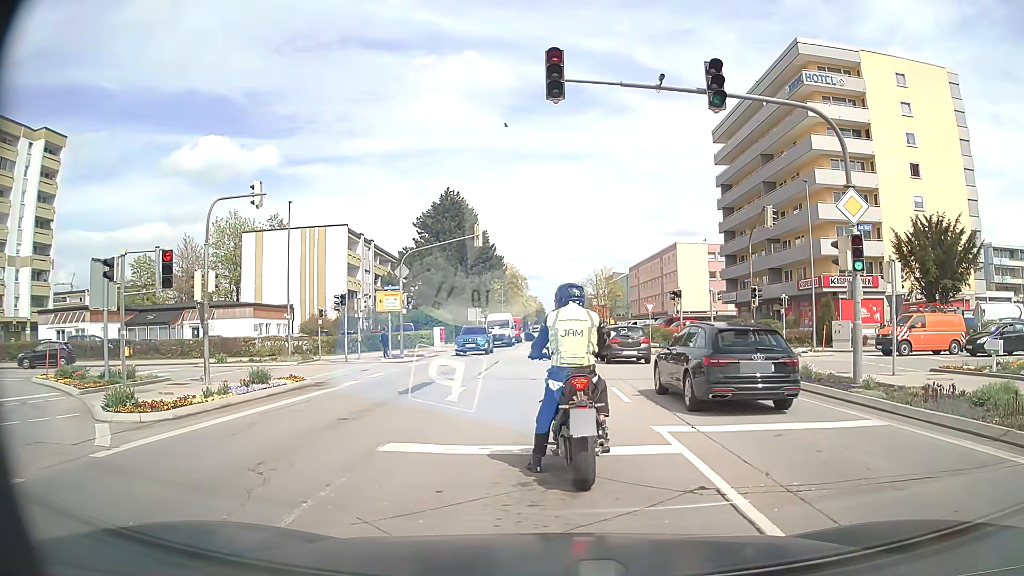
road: secondary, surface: asphalt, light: Day
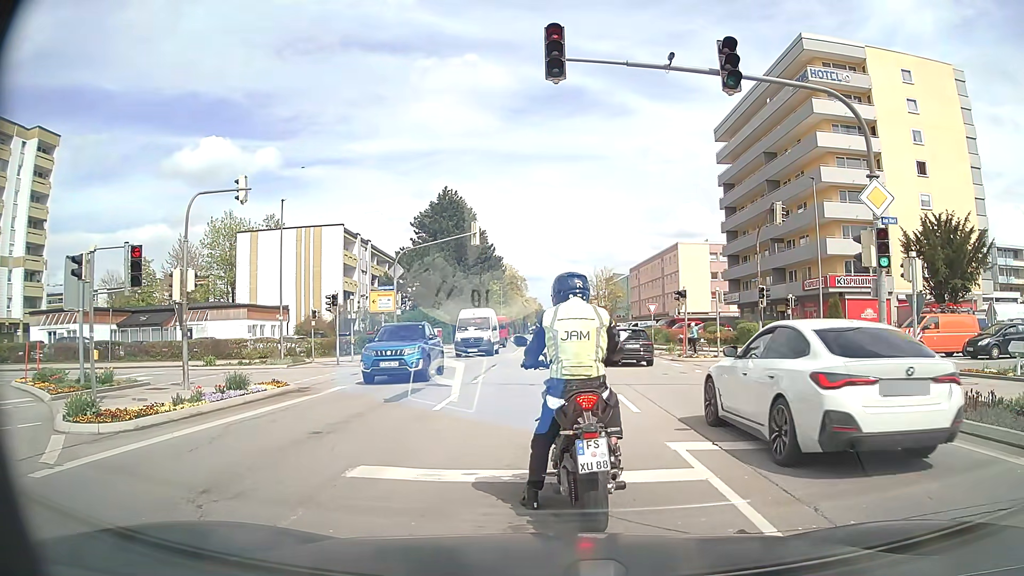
(0.0, +1.2) m; 0°
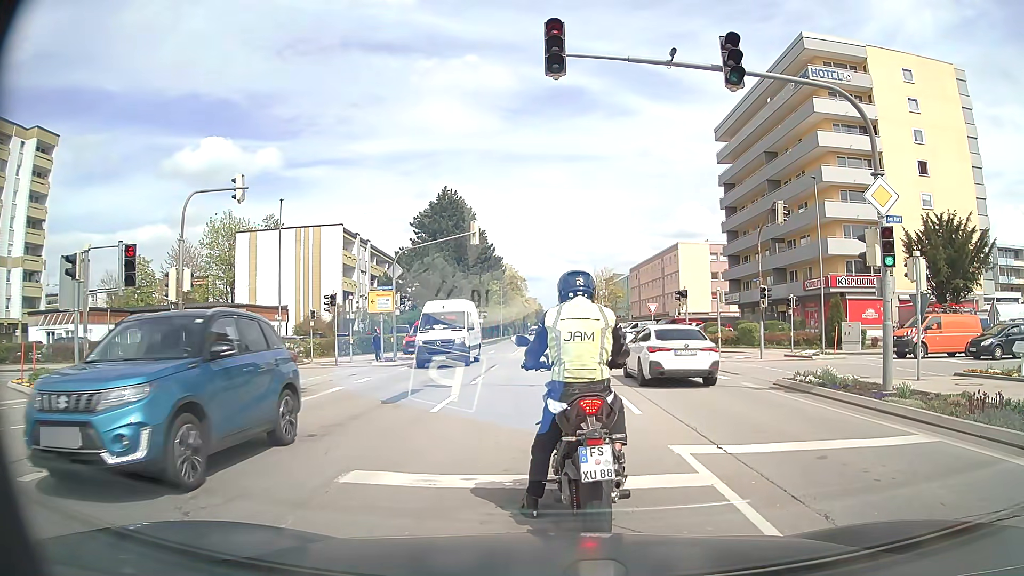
(0.0, +0.2) m; 0°
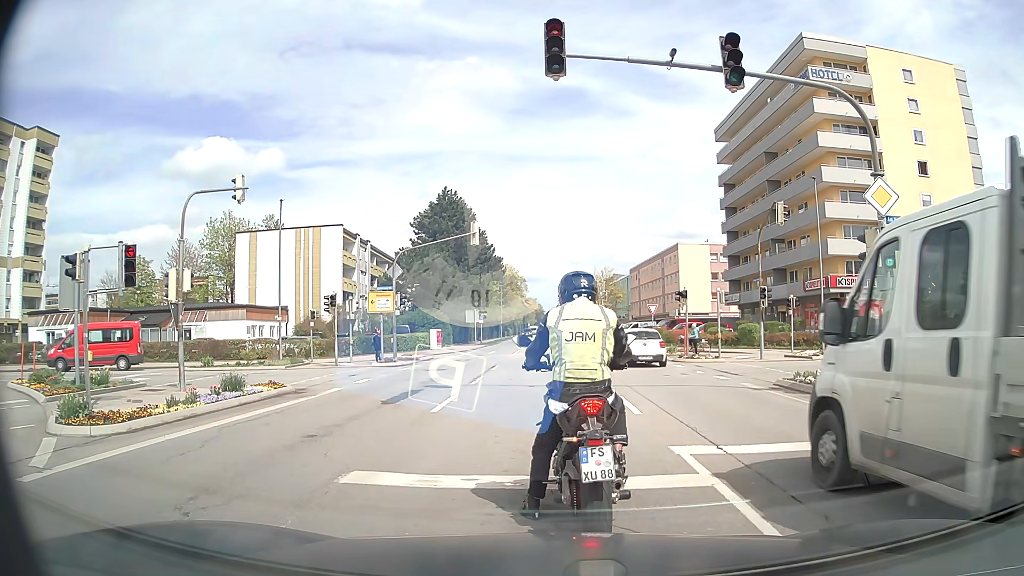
(0.0, +0.1) m; 0°
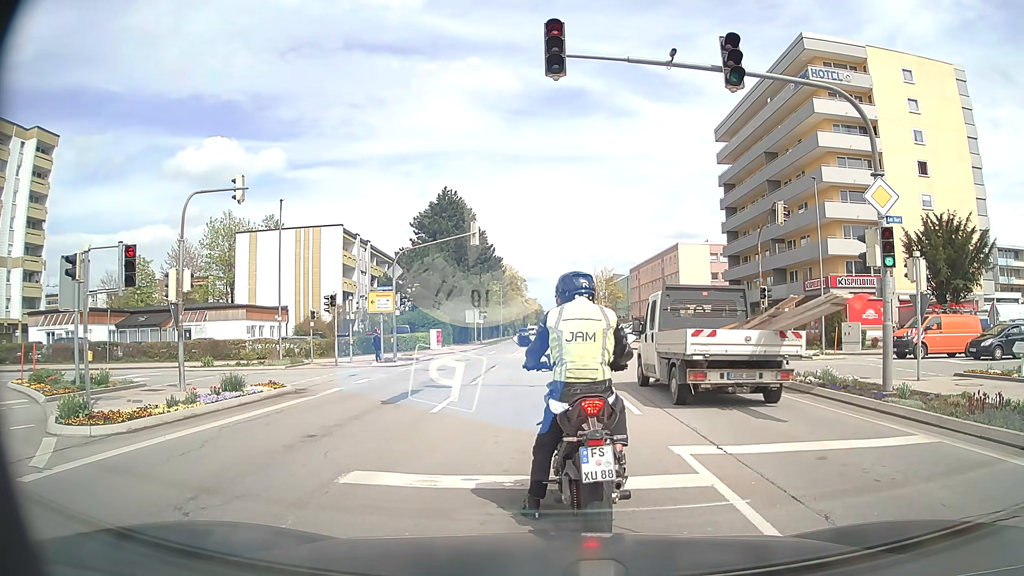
(0.0, 0.0) m; 0°
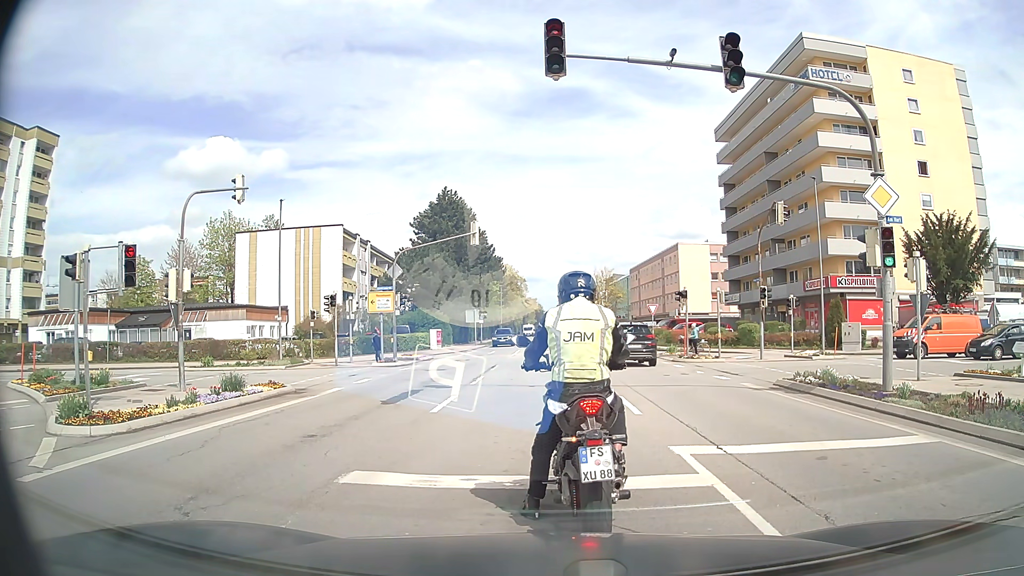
(0.0, 0.0) m; 0°
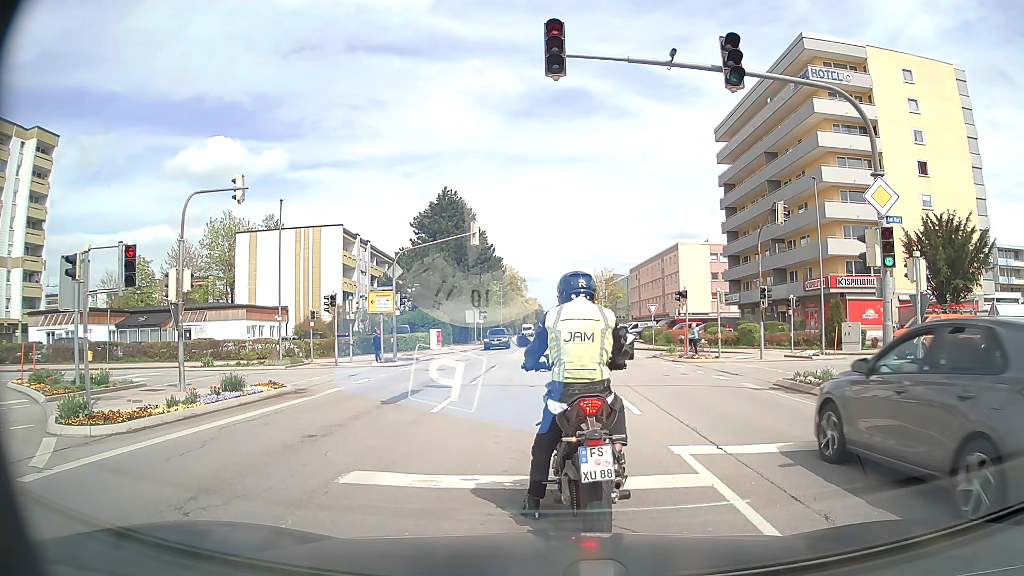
(0.0, 0.0) m; 0°
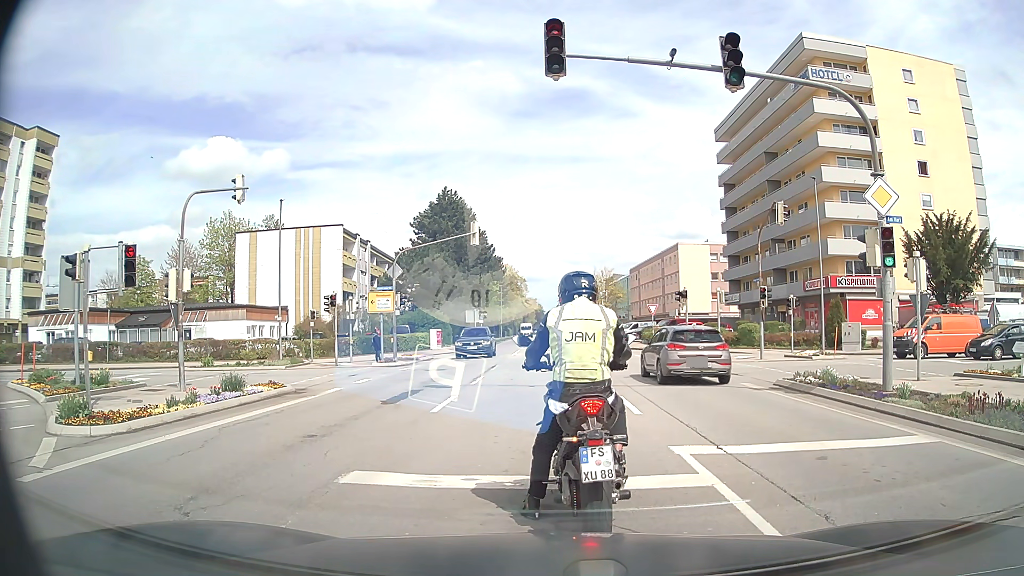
(0.0, 0.0) m; 0°
(0, +10) (-2, +20) (-9, +26) (-19, +27) (-29, +25) (-39, +23) (-49, +20) (-58, +18) (-68, +16) (-78, +14) m
